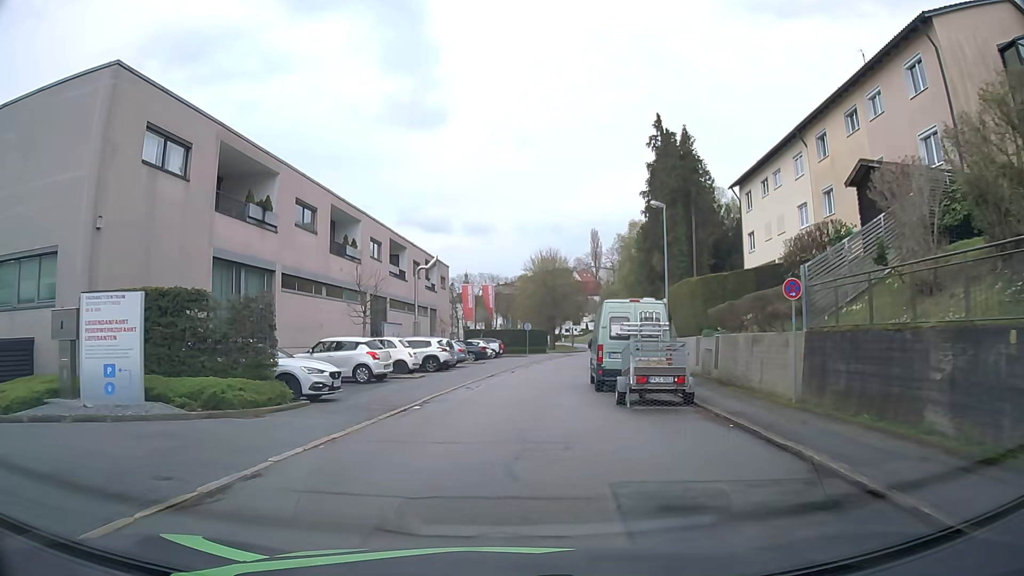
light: Day
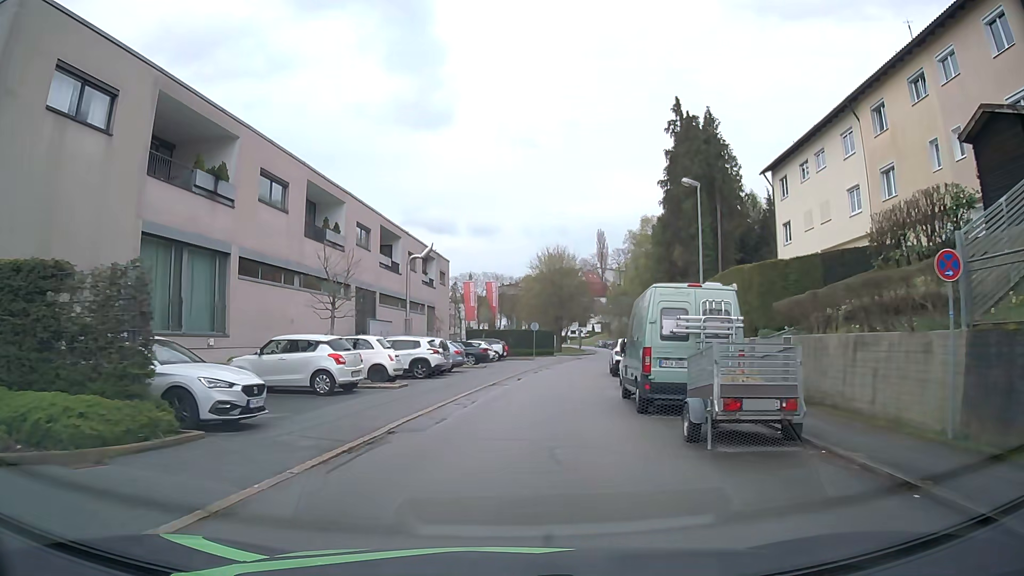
(0.0, +5.3) m; -1°
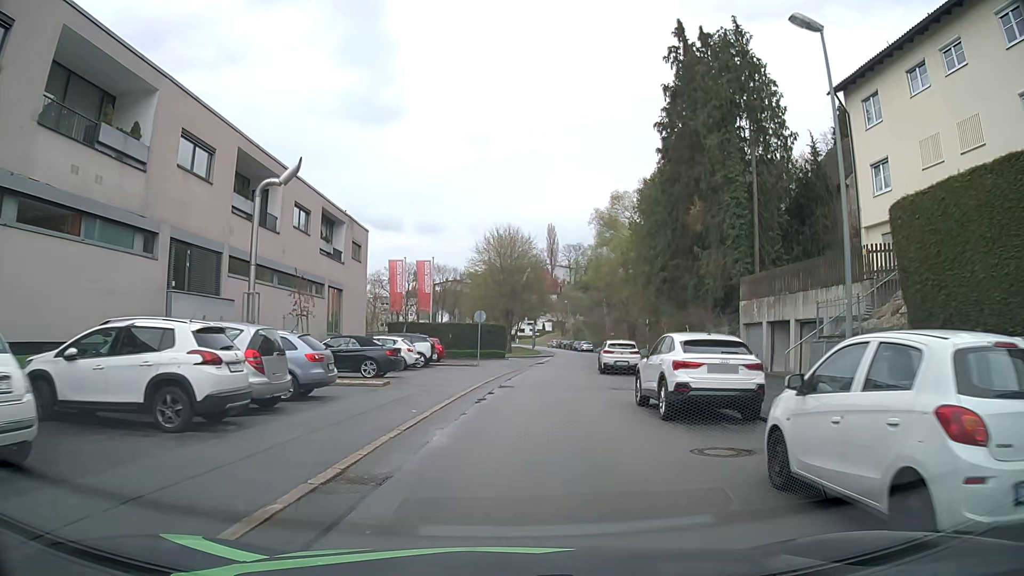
(+0.7, +16.2) m; +5°
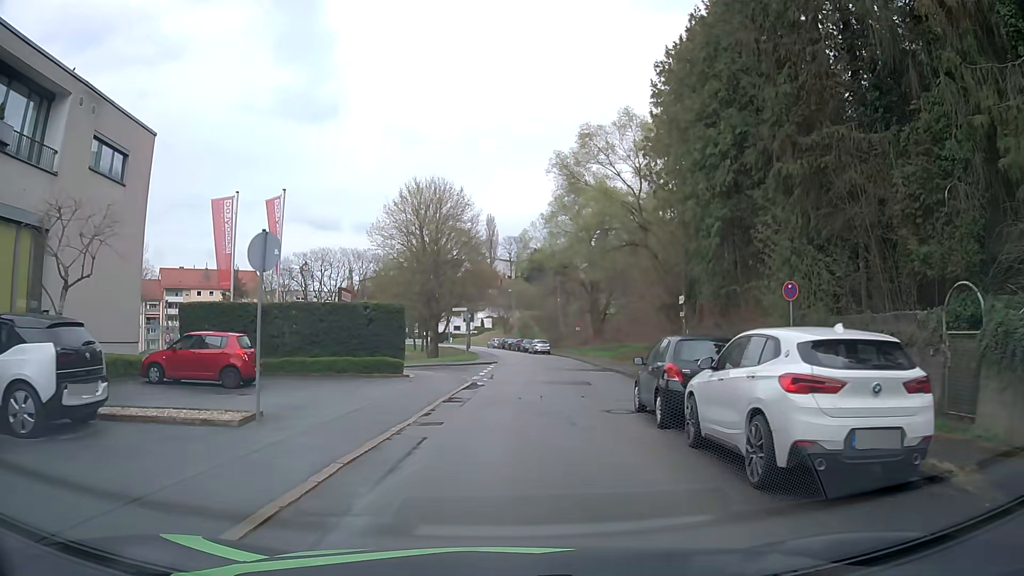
(+1.2, +24.2) m; +6°
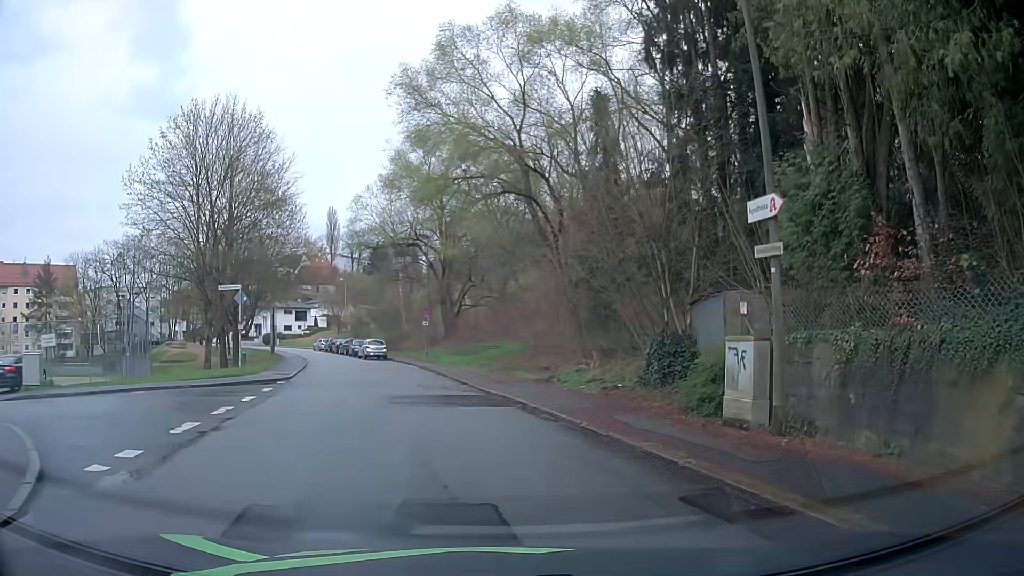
(+1.0, +18.1) m; +13°
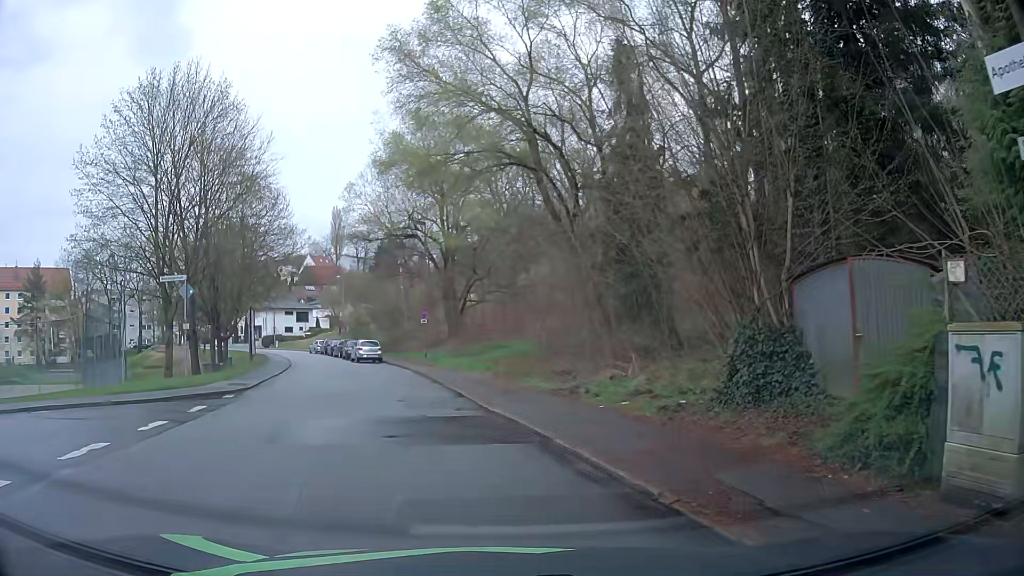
(+0.1, +5.2) m; -2°
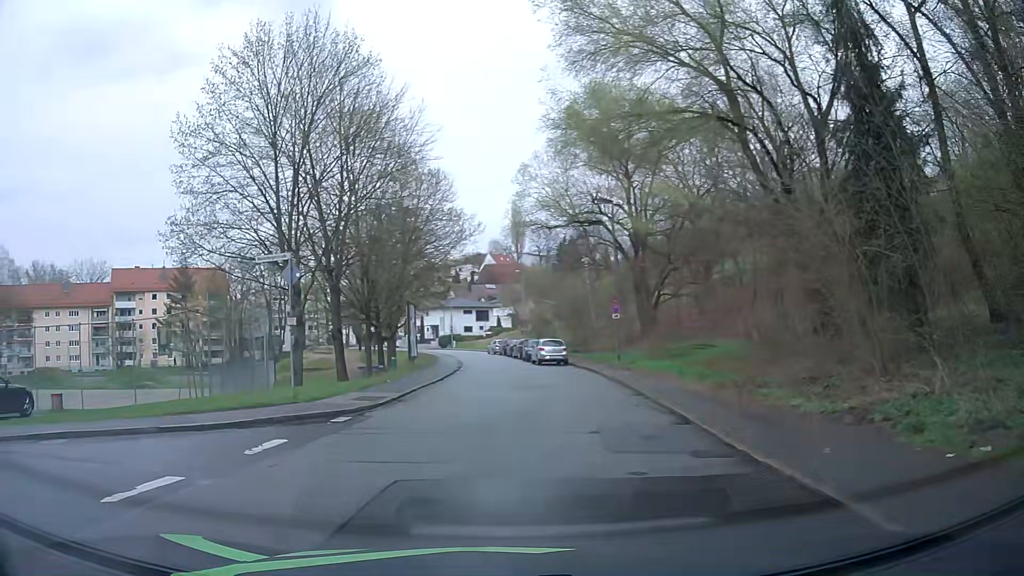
(-0.4, +5.8) m; -15°
